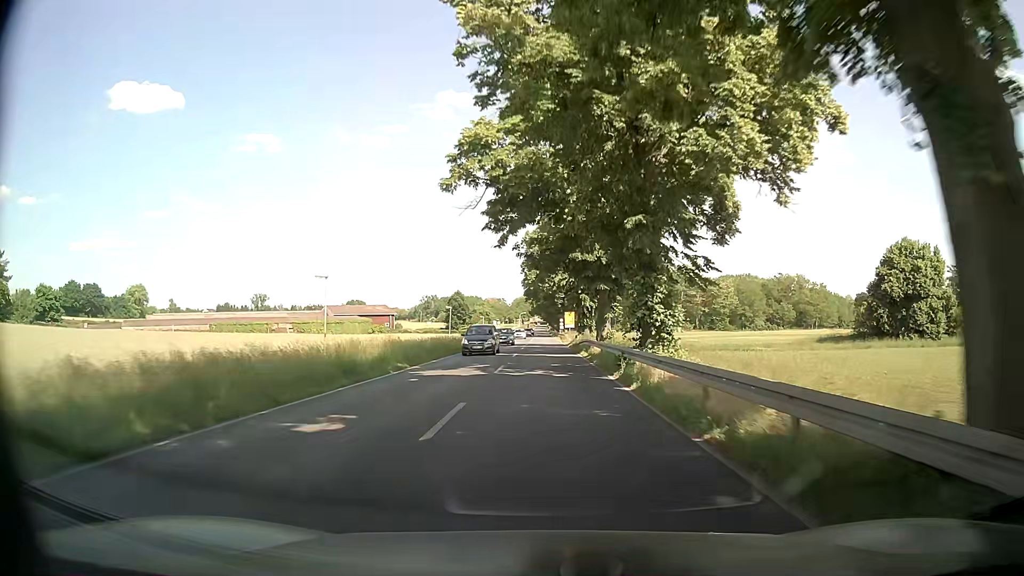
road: primary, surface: asphalt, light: Day
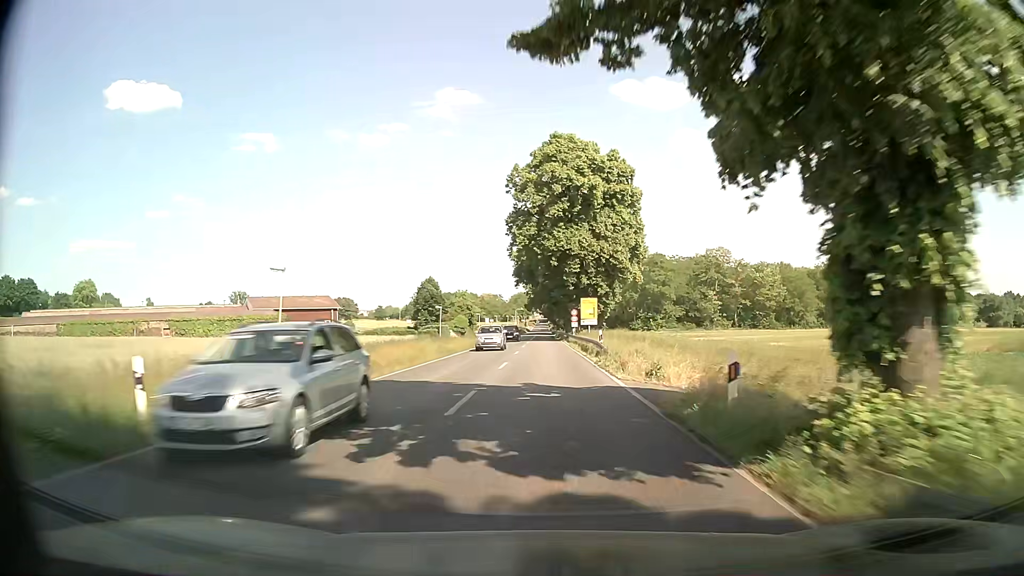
(+0.2, +46.5) m; 0°
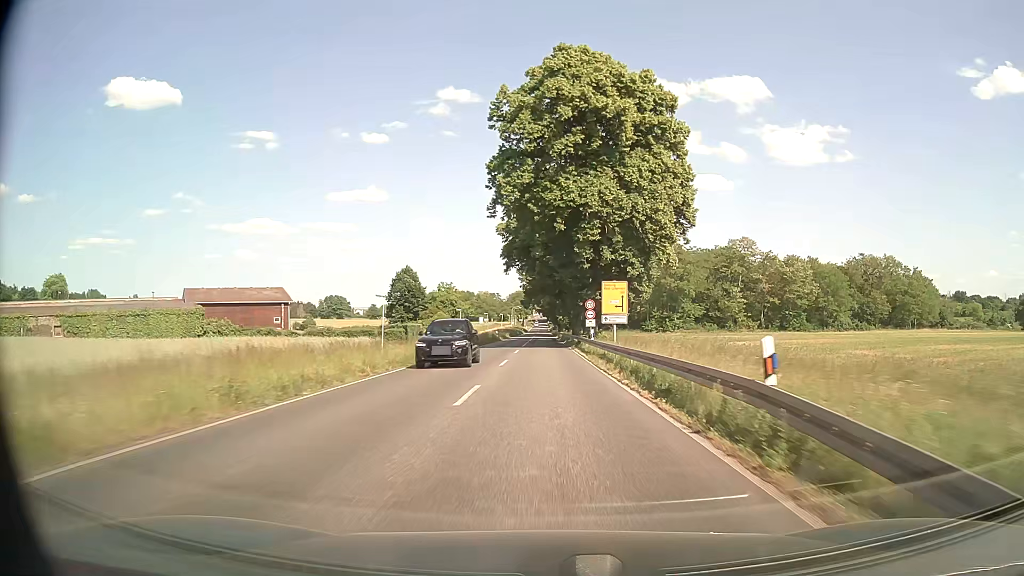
(0.0, +23.3) m; 0°
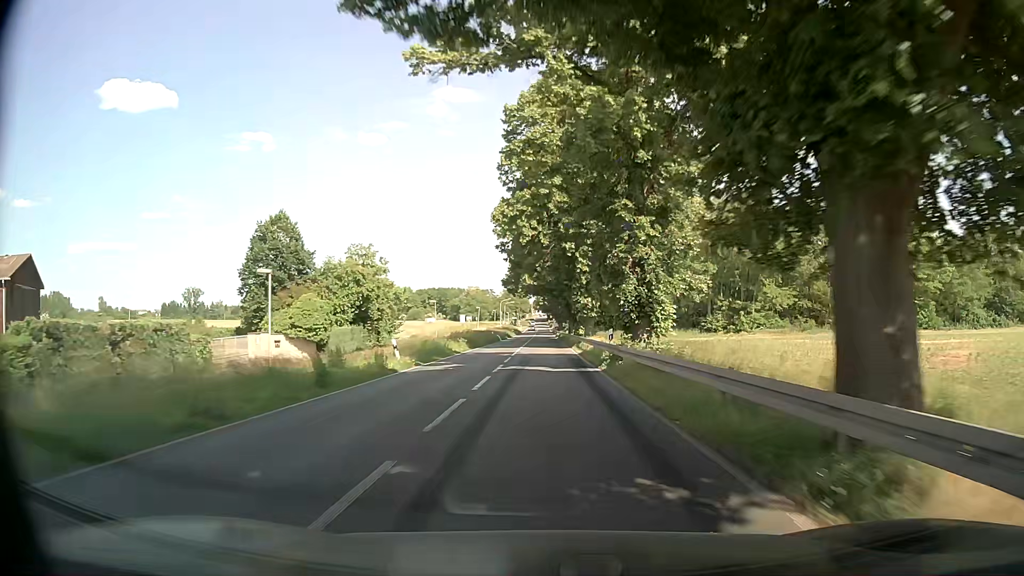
(+0.2, +58.4) m; 0°
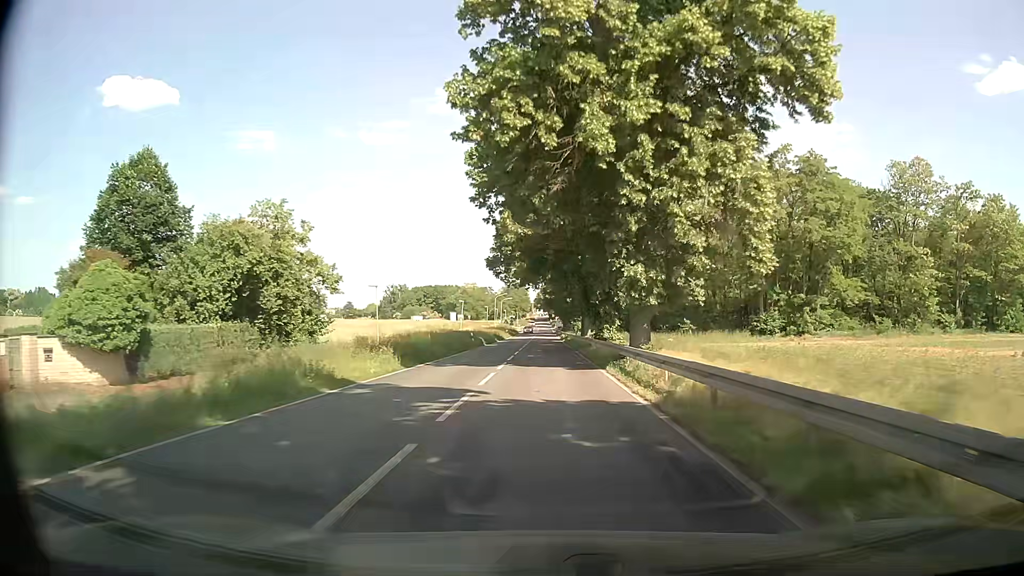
(0.0, +23.4) m; 0°
(0, +10) (0, +20) (0, +30) (0, +40) (0, +50) (0, +60) (0, +70) (0, +80) (0, +90) (0, +100) m
